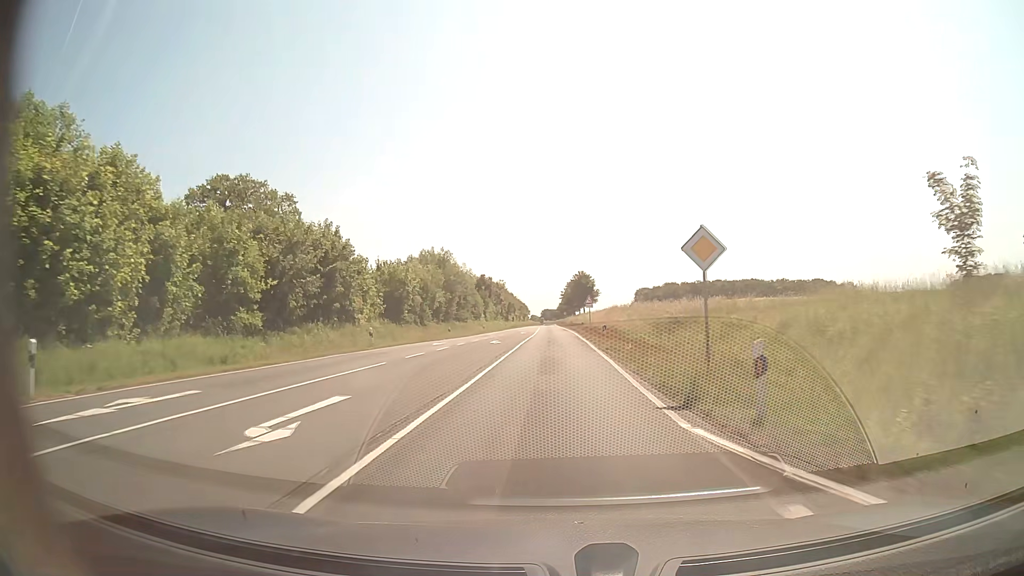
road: secondary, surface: asphalt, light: Day
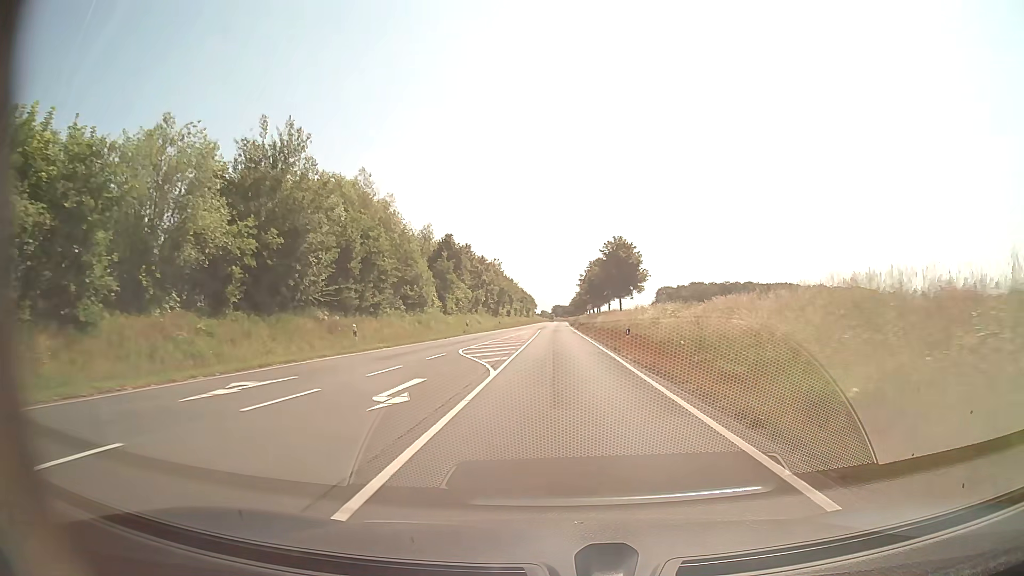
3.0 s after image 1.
(-0.7, +57.2) m; -1°
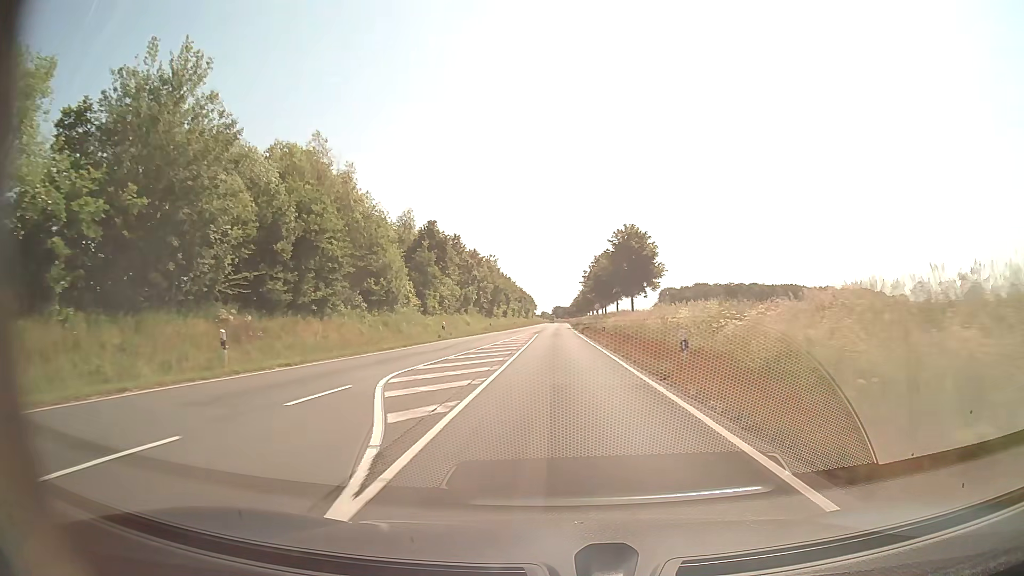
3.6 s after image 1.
(0.0, +11.5) m; 0°
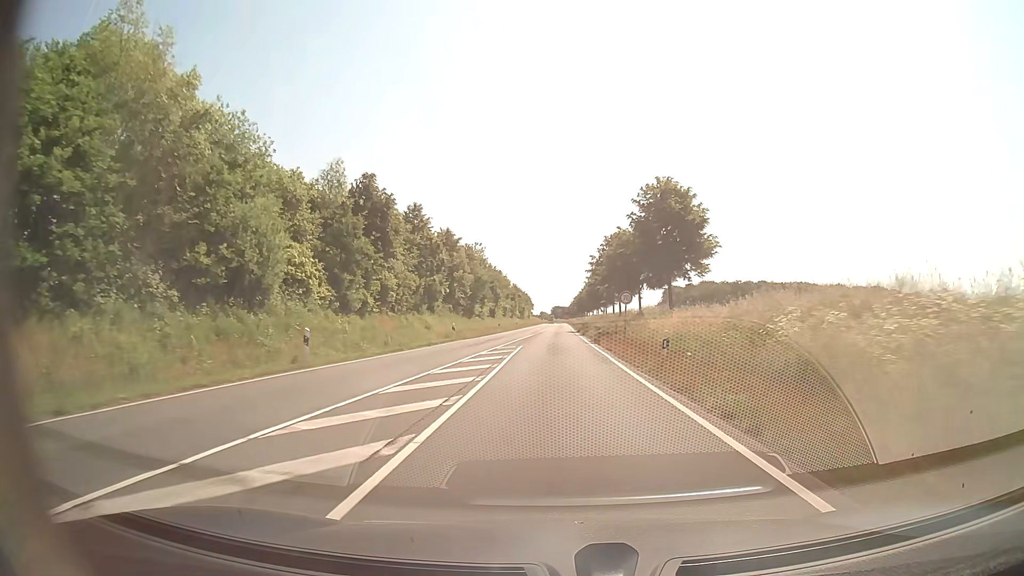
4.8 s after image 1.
(+0.1, +23.0) m; 0°
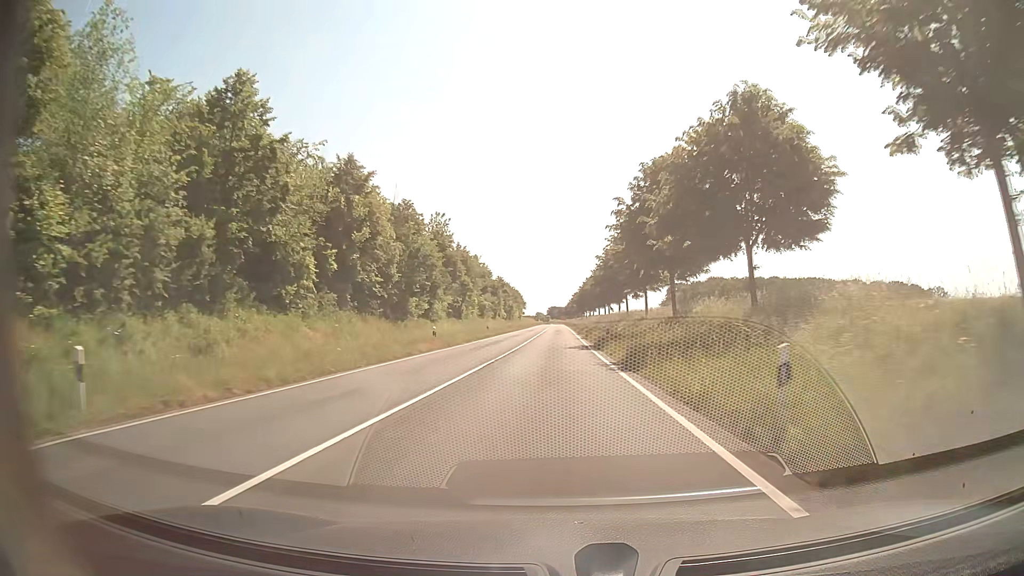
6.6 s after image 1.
(+0.1, +34.9) m; 0°
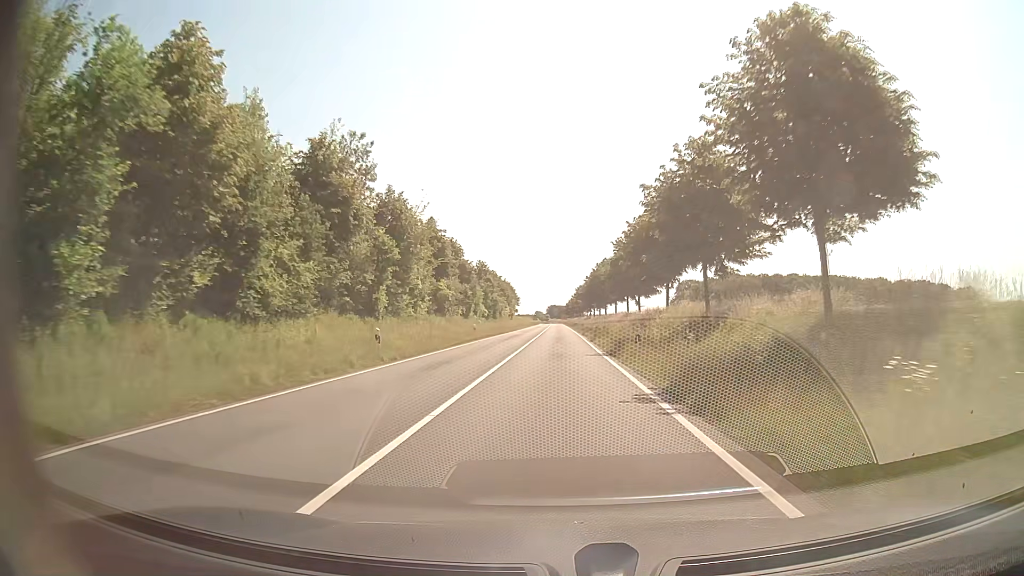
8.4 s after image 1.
(0.0, +36.0) m; 0°
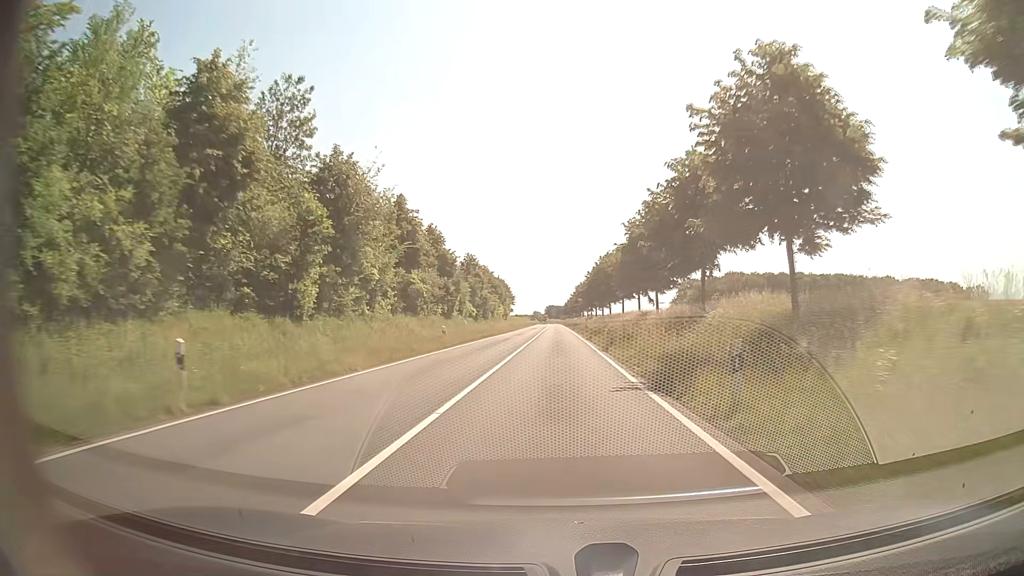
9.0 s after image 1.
(0.0, +12.3) m; 0°
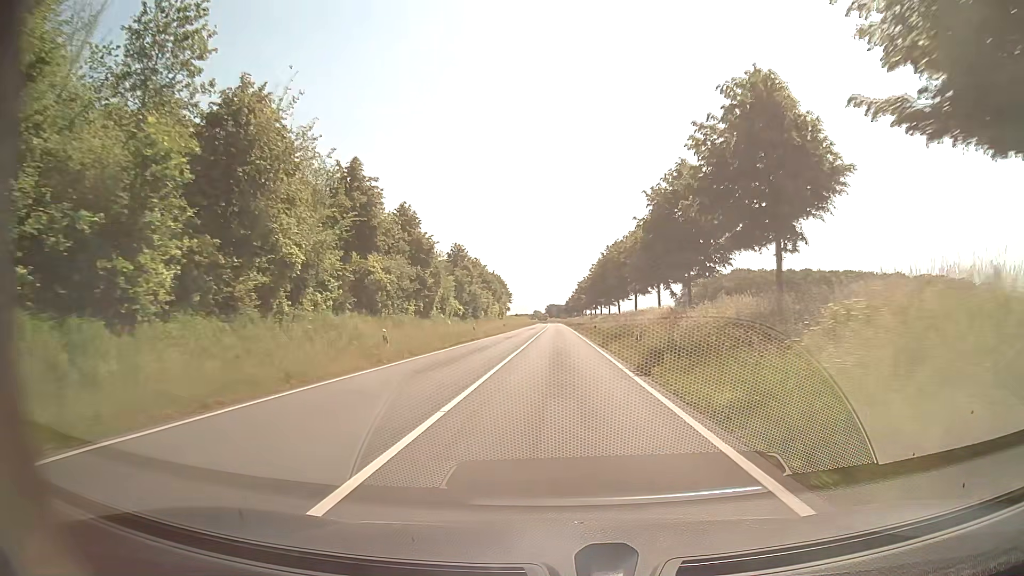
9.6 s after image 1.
(0.0, +12.4) m; 0°
(0, +10) (0, +20) (0, +30) (0, +40) (0, +50) (0, +60) (0, +70) (0, +80) (0, +90) (0, +100) m
